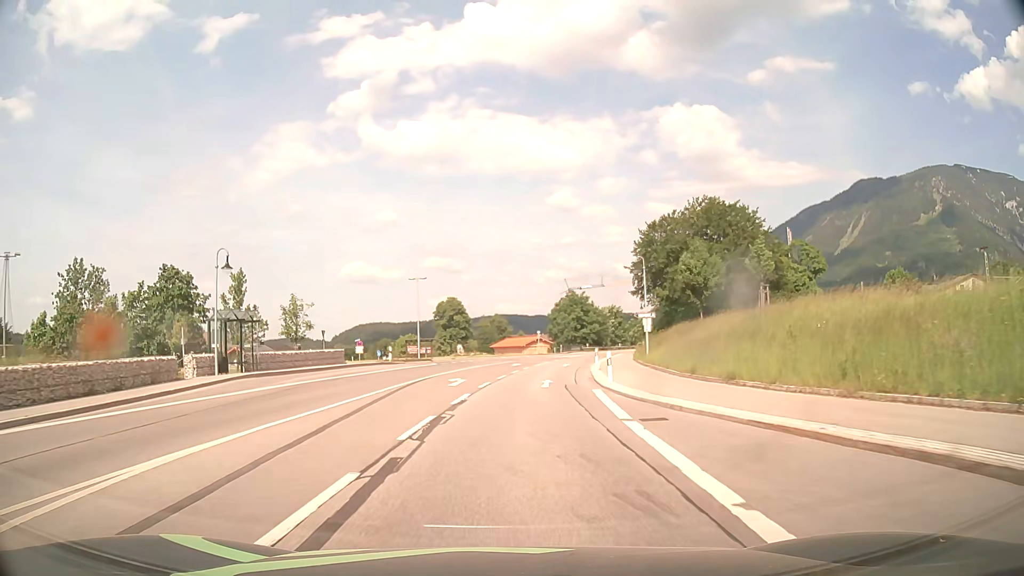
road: primary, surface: asphalt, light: Day
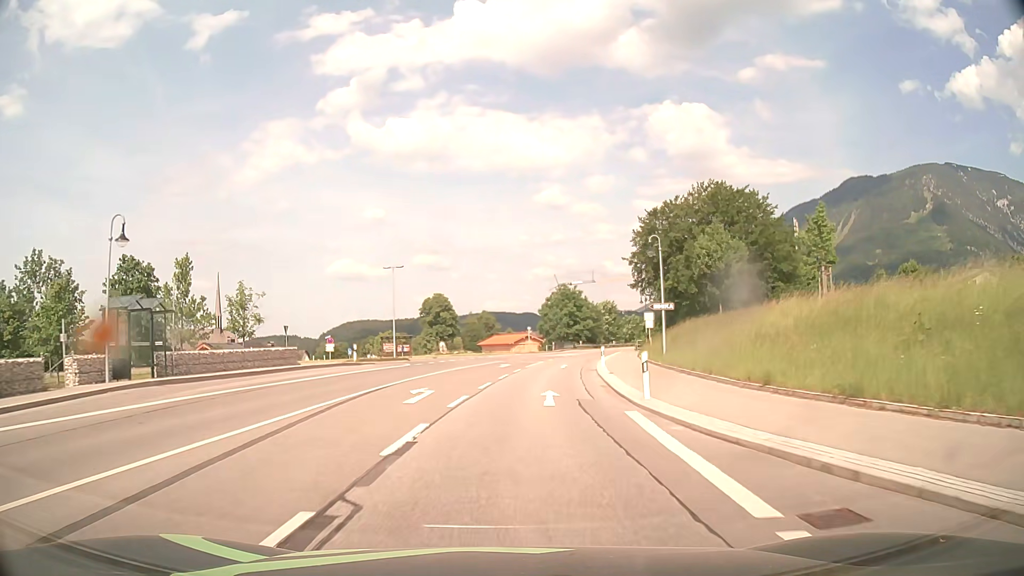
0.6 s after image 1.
(+0.1, +7.6) m; +1°
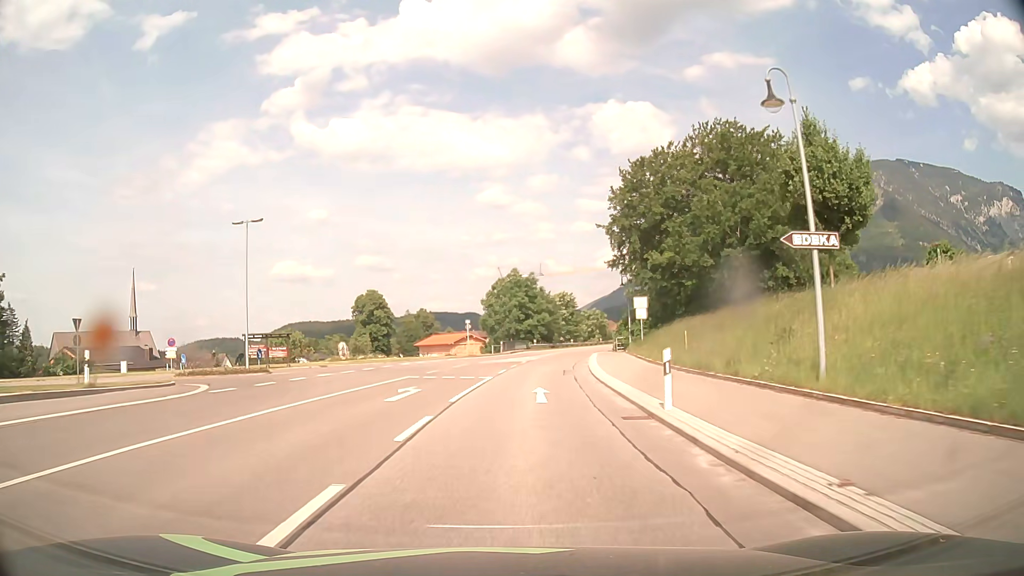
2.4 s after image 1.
(+0.9, +22.8) m; +5°
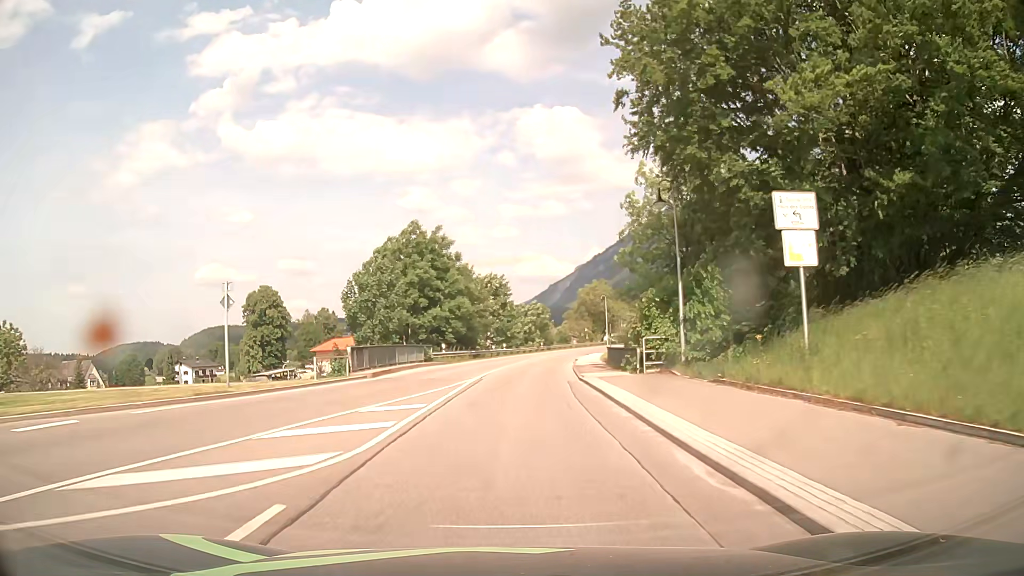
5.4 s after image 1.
(+2.3, +38.0) m; +7°
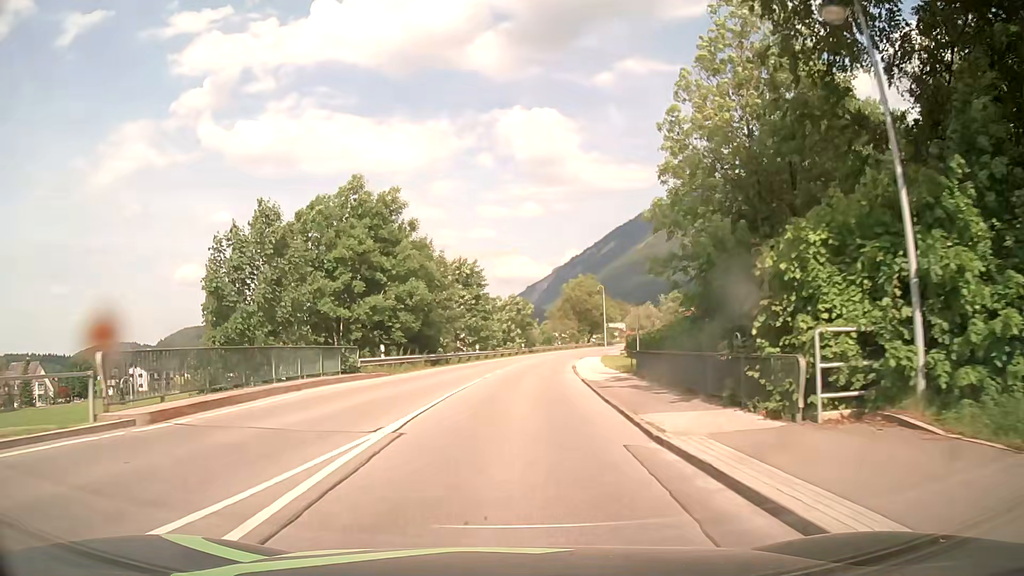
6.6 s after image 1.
(+0.3, +15.2) m; +2°
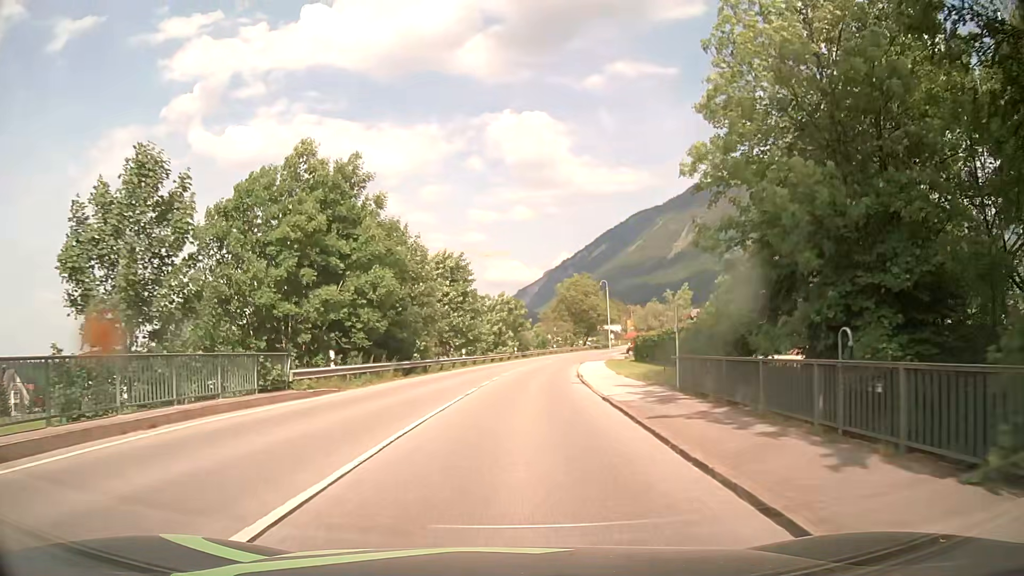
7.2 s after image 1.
(+0.1, +7.6) m; +1°
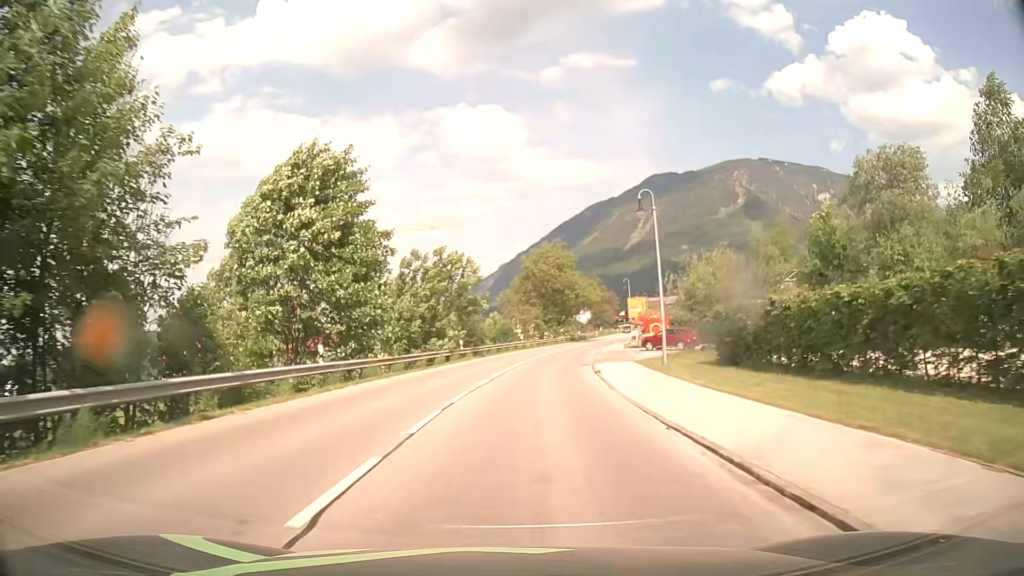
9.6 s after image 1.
(+0.7, +30.5) m; +4°
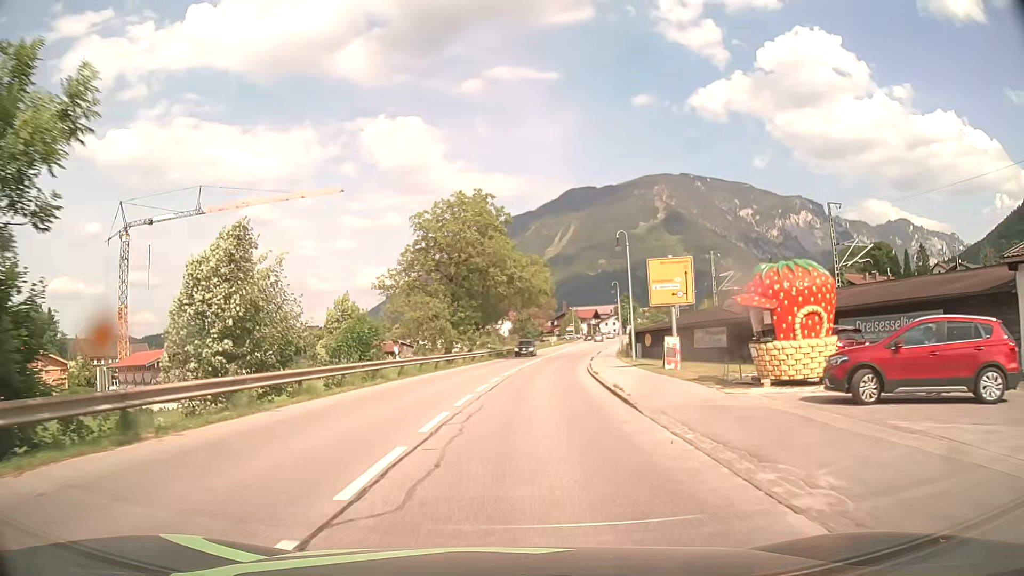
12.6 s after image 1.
(+2.1, +38.1) m; +7°
(0, +10) (+1, +20) (+2, +30) (+3, +40) (+4, +50) (+5, +60) (+7, +70) (+9, +79) (+11, +89) (+13, +99) m
